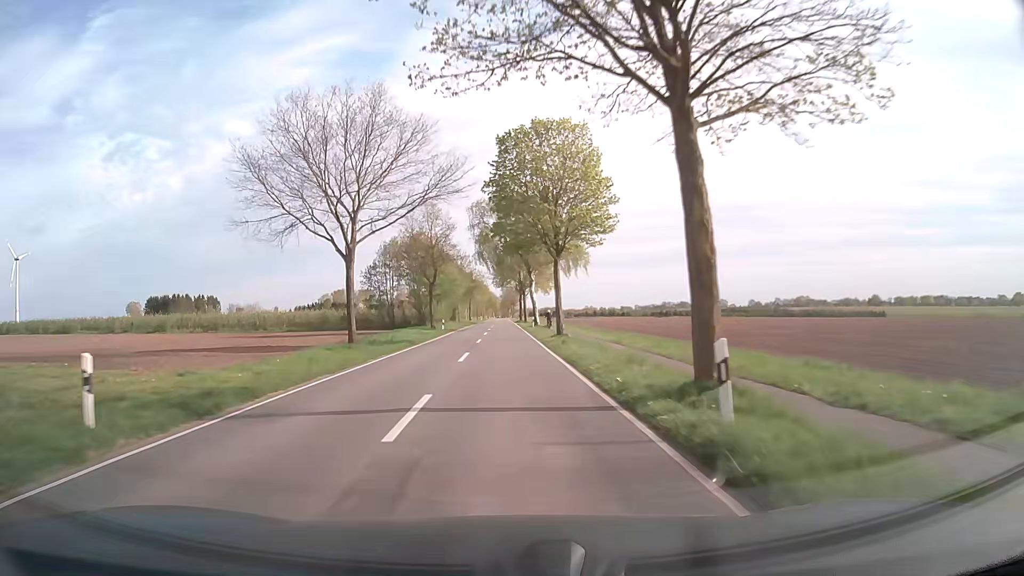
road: secondary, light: Day
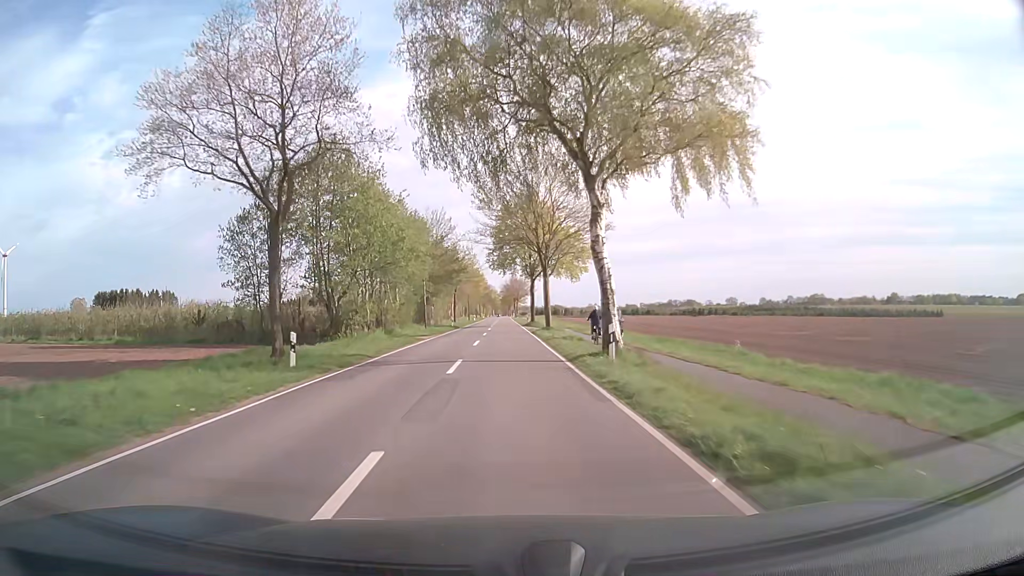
(-0.2, +41.0) m; 0°
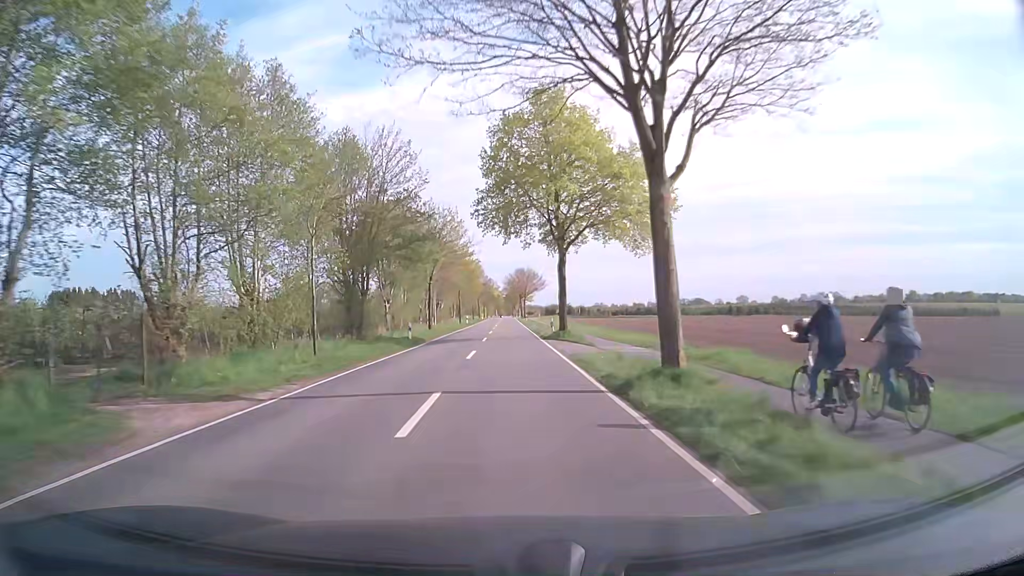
(0.0, +31.5) m; 0°
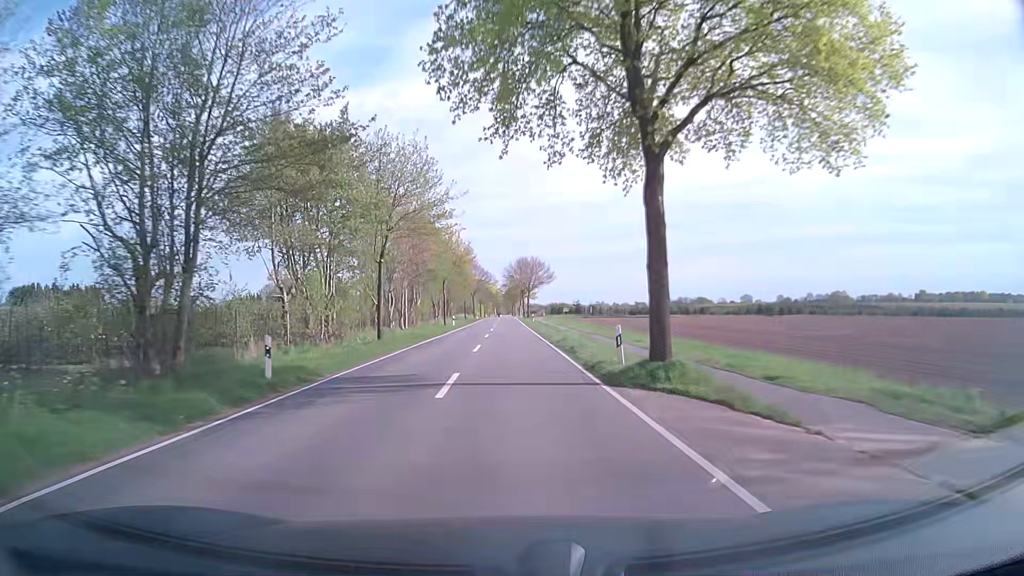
(-0.1, +21.4) m; 0°
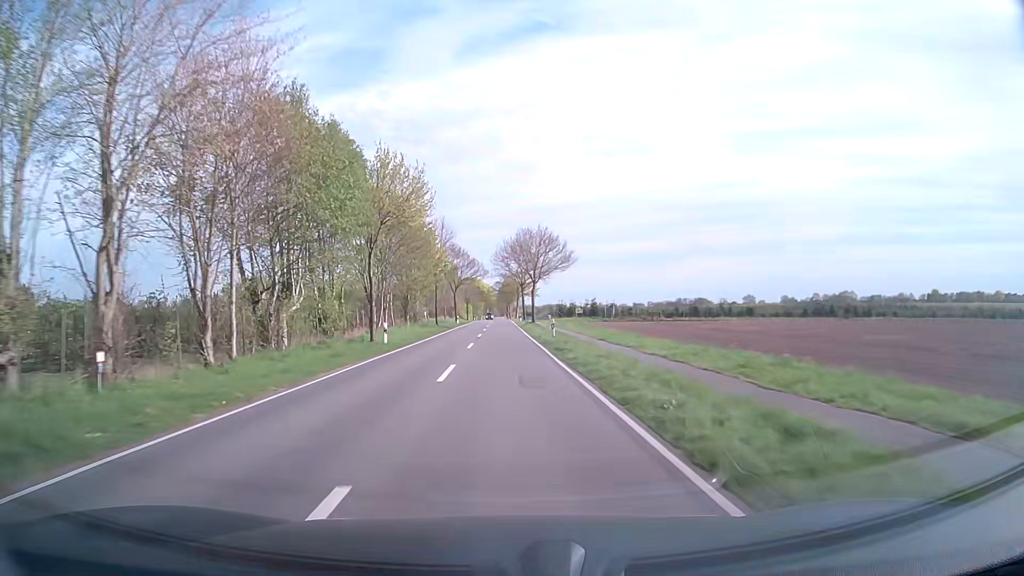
(+0.3, +33.9) m; +1°
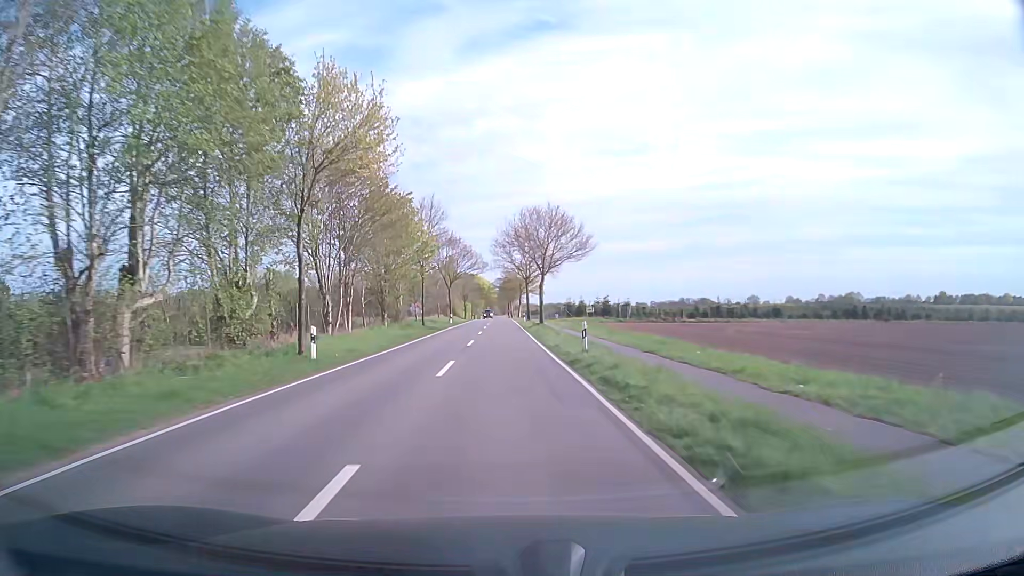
(0.0, +11.7) m; 0°
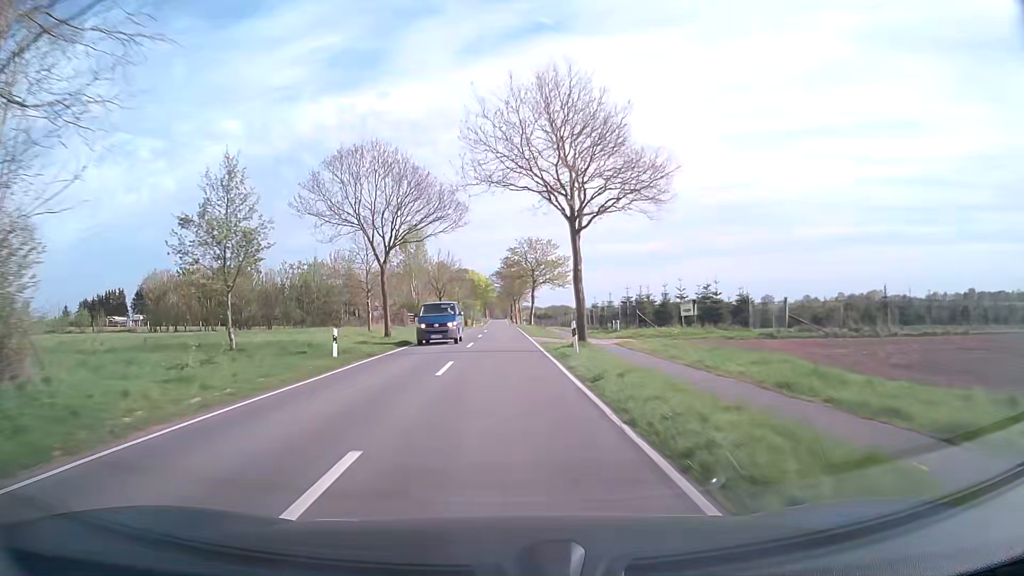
(0.0, +47.9) m; 0°
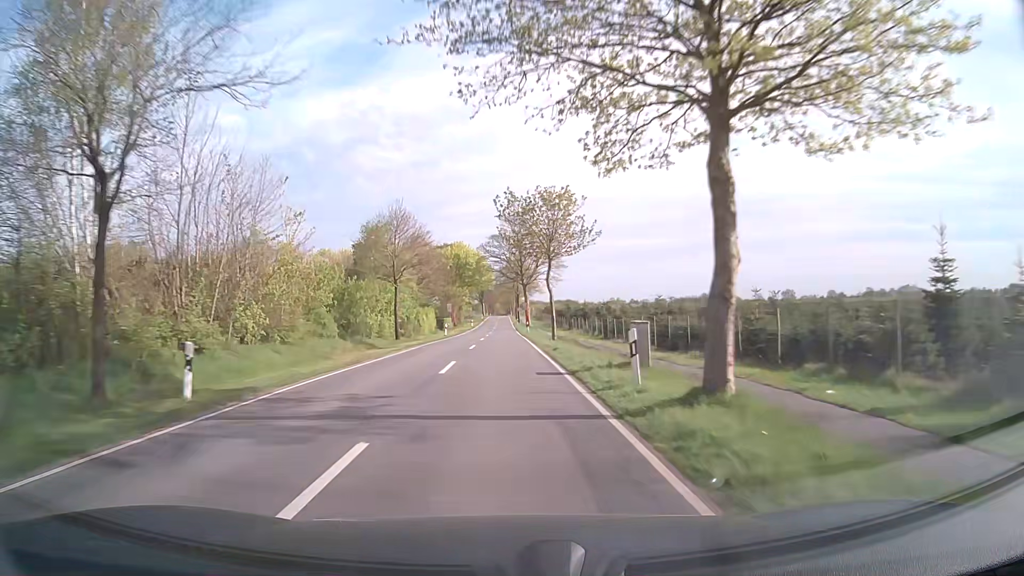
(+0.1, +61.3) m; 0°
(0, +10) (0, +20) (0, +30) (0, +40) (0, +50) (0, +60) (0, +70) (0, +80) (0, +90) (0, +100) m
